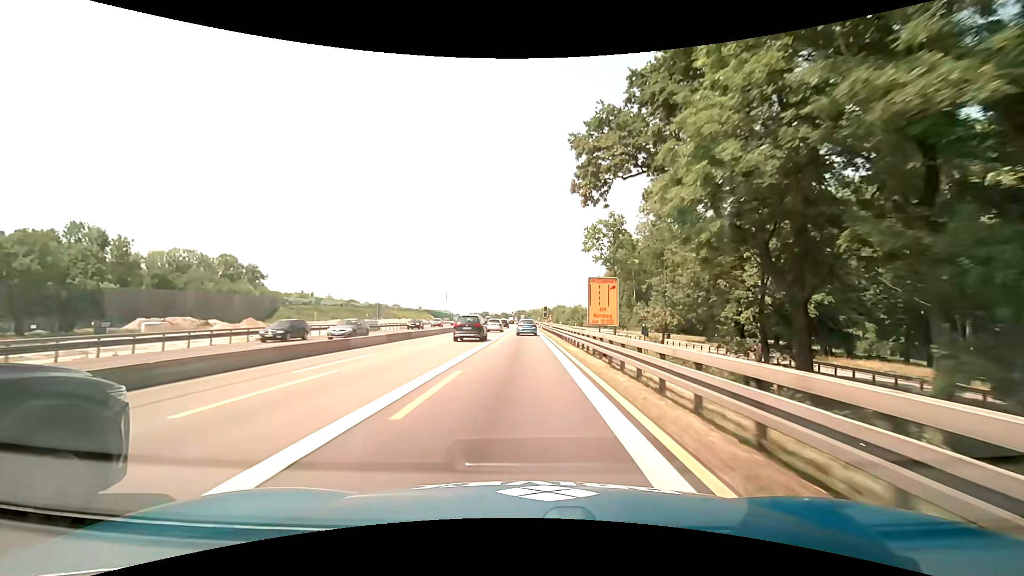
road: motorway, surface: asphalt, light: Day
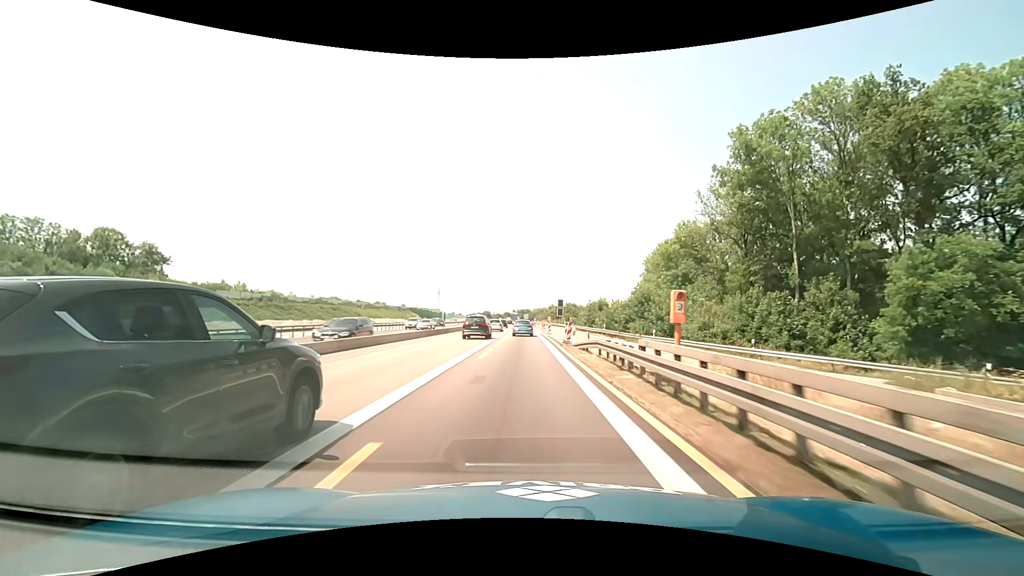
(+0.7, +61.8) m; 0°
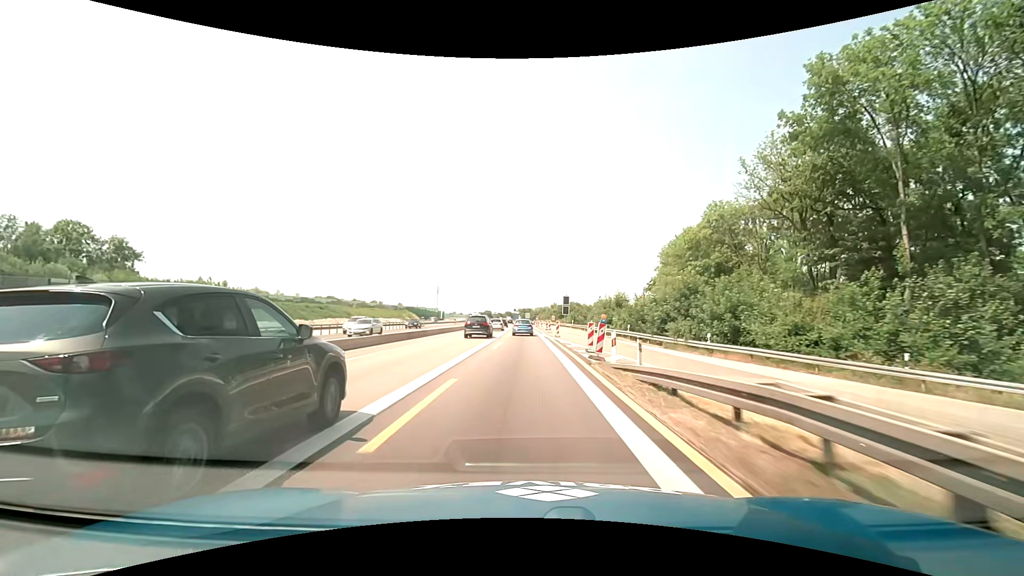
(0.0, +12.3) m; 0°
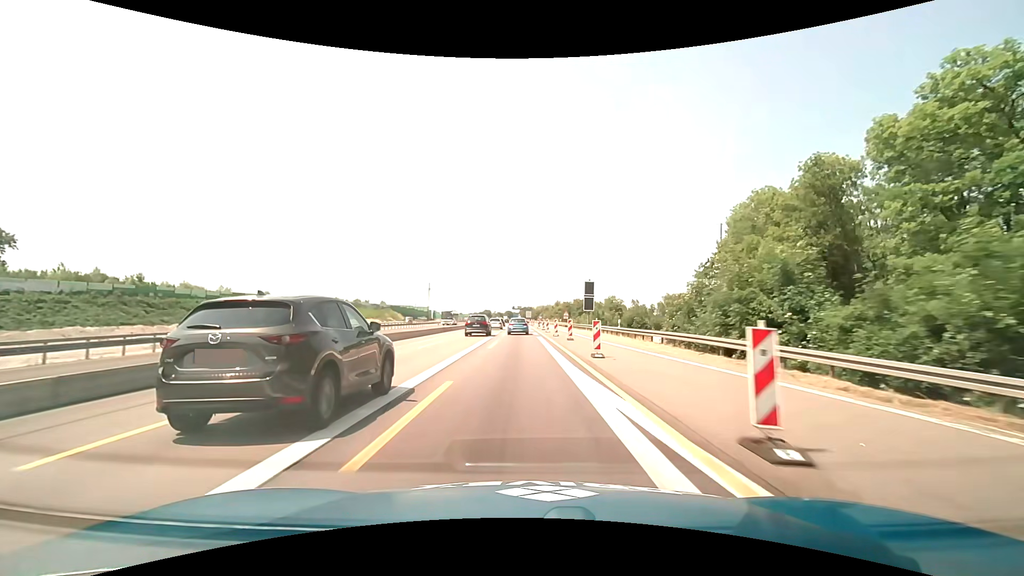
(-0.1, +36.8) m; 0°
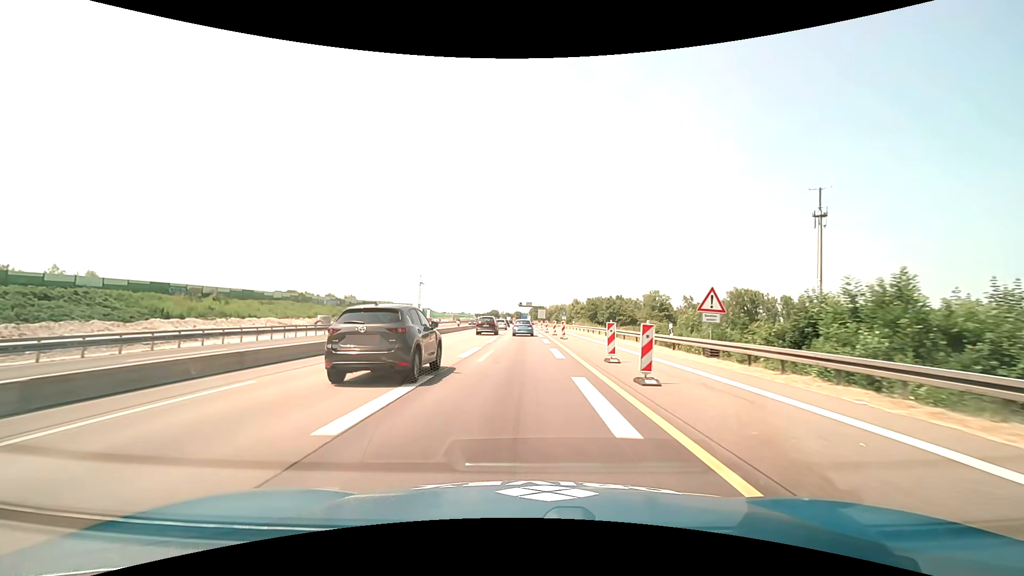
(-0.7, +61.0) m; -1°
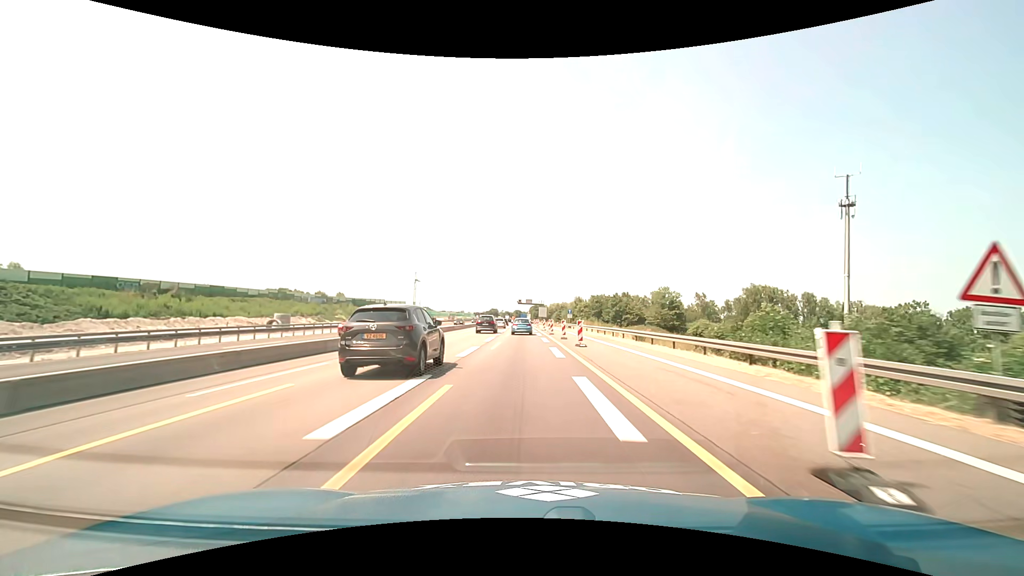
(0.0, +12.2) m; 0°
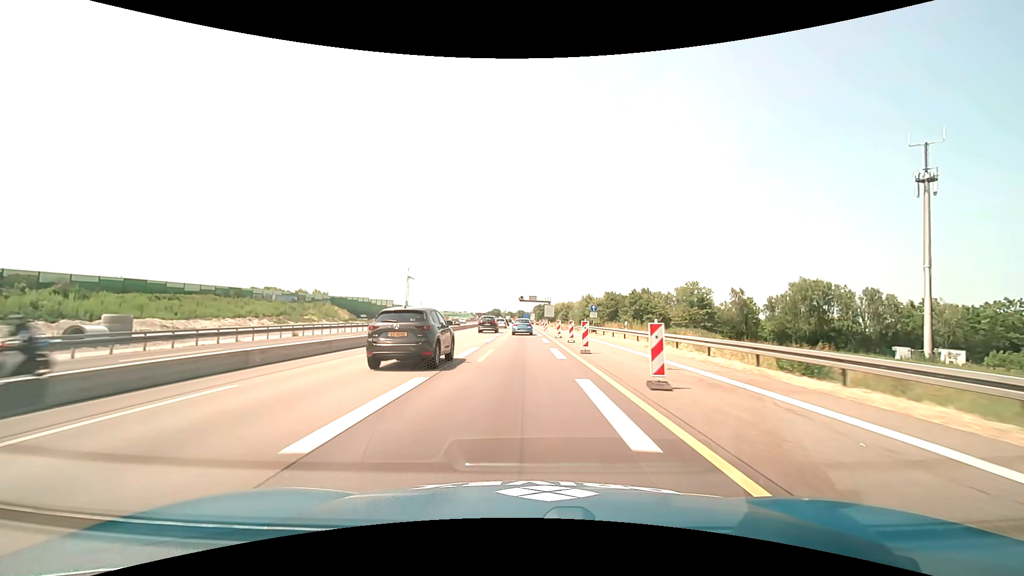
(0.0, +24.5) m; 0°
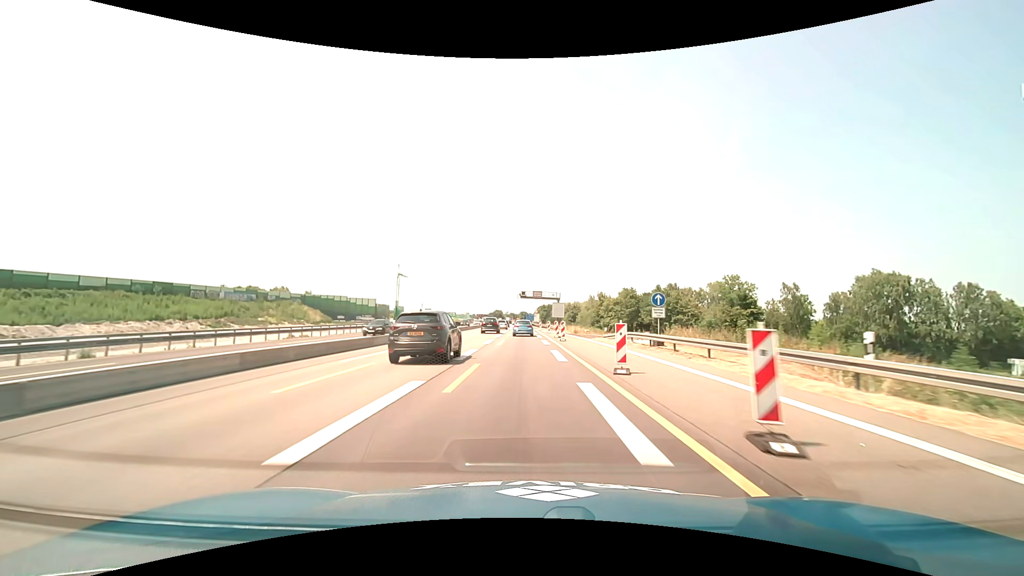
(0.0, +24.5) m; 0°
(0, +10) (0, +20) (0, +30) (0, +40) (0, +50) (0, +60) (-1, +70) (-1, +80) (-1, +90) (-1, +100) m
